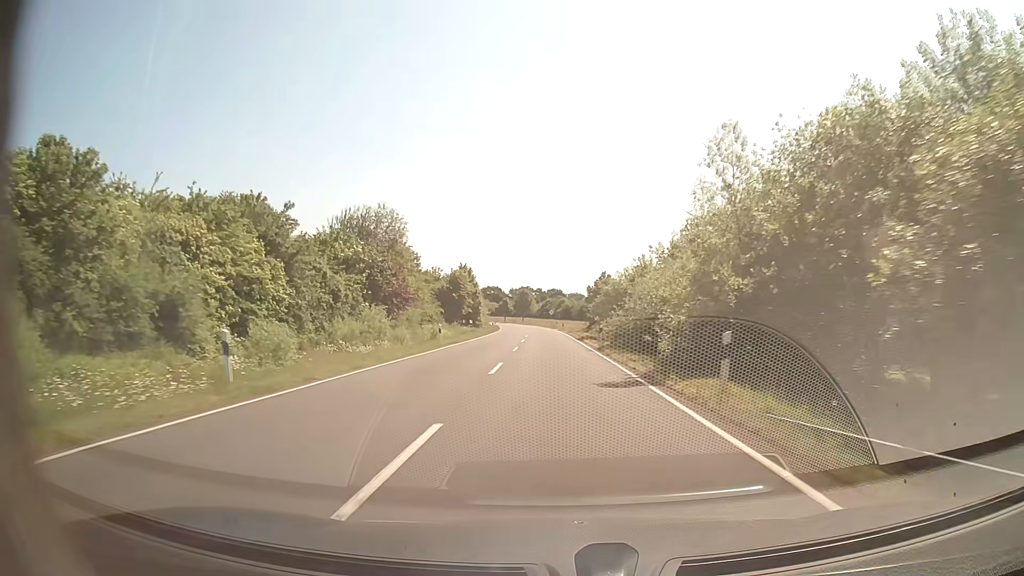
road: secondary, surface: asphalt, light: Day
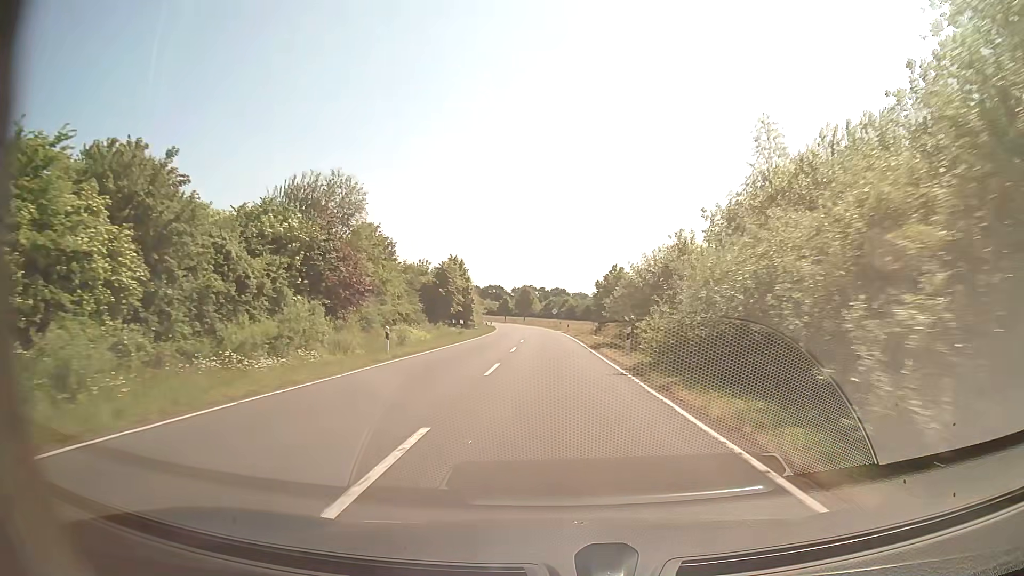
(-0.1, +12.3) m; 0°
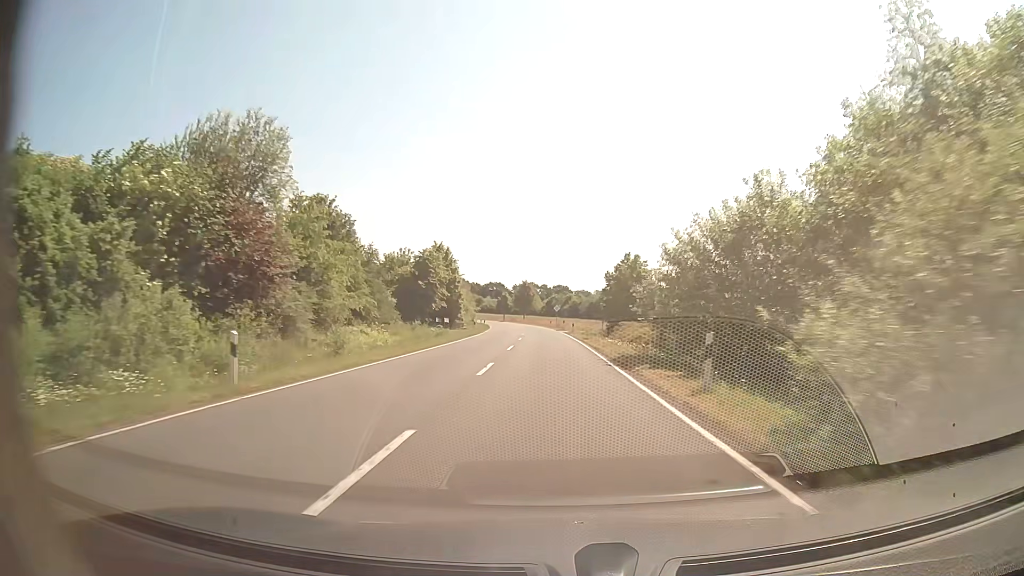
(0.0, +12.5) m; 0°
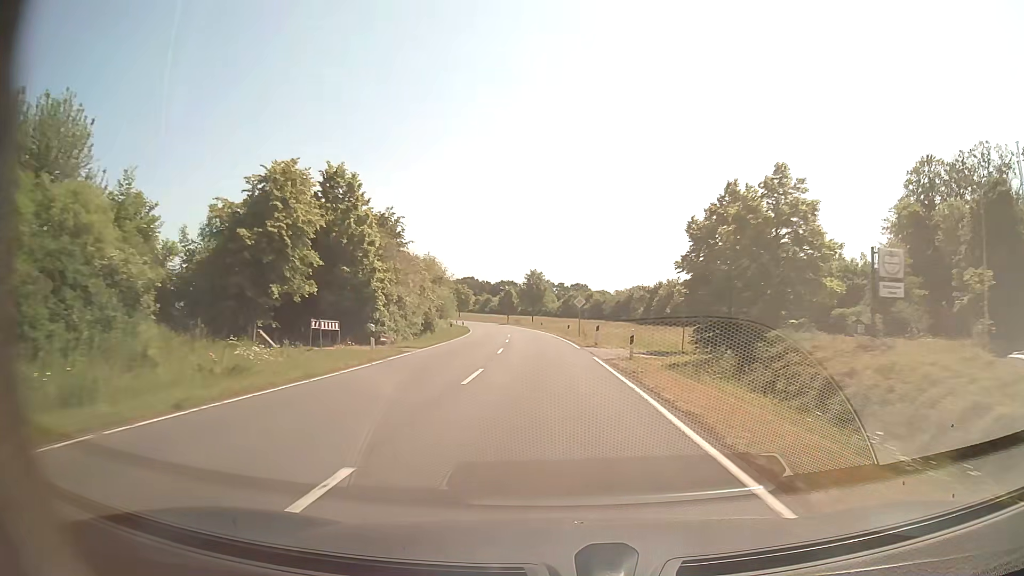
(-0.3, +38.2) m; -1°
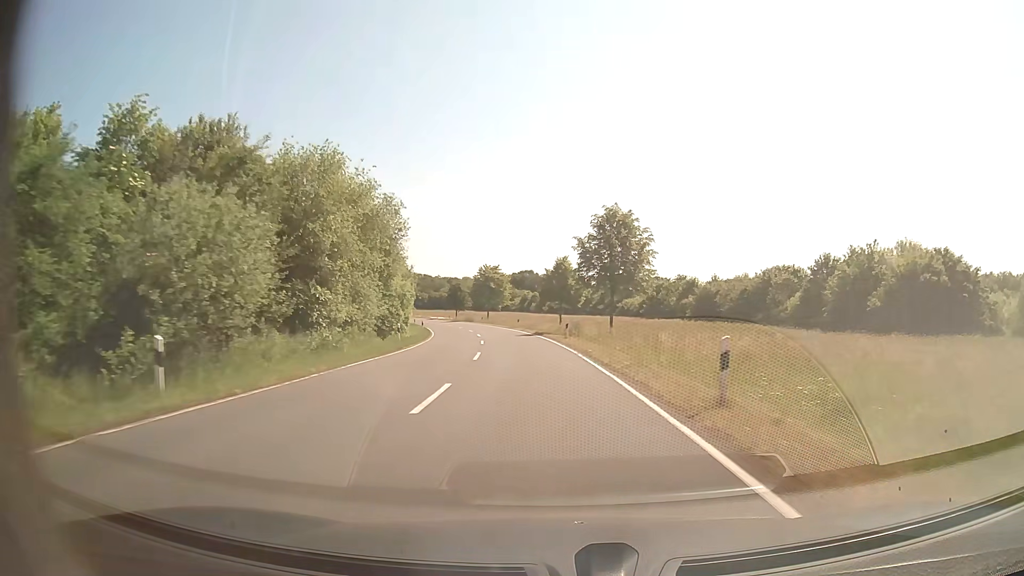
(-2.9, +65.1) m; -6°
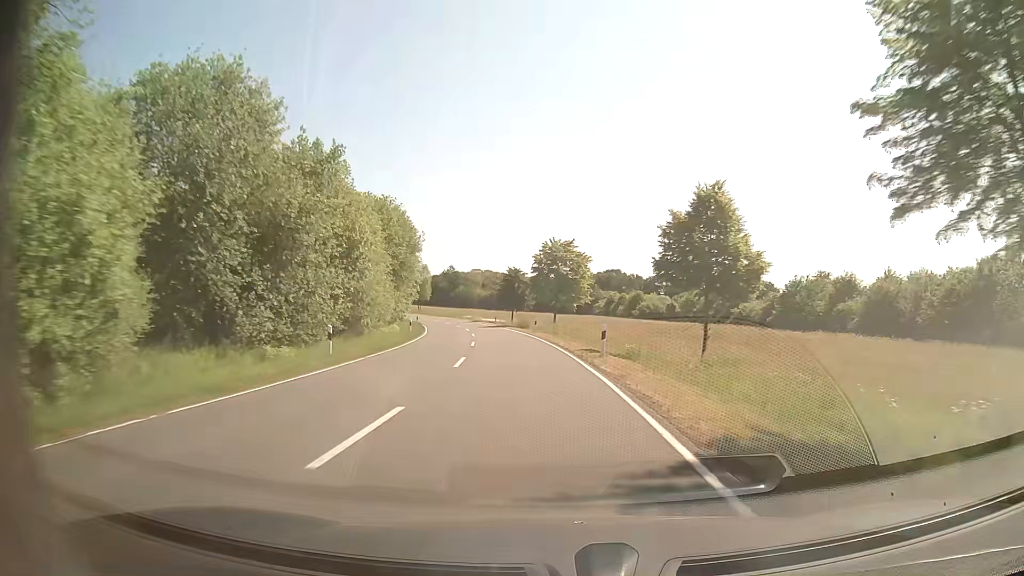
(-2.2, +39.8) m; -7°
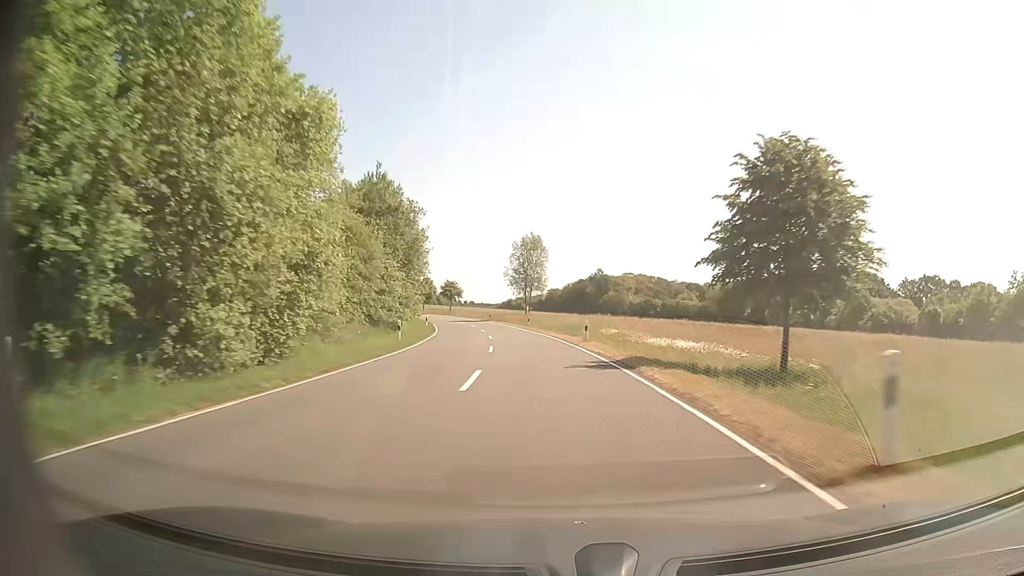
(-8.1, +66.4) m; -13°
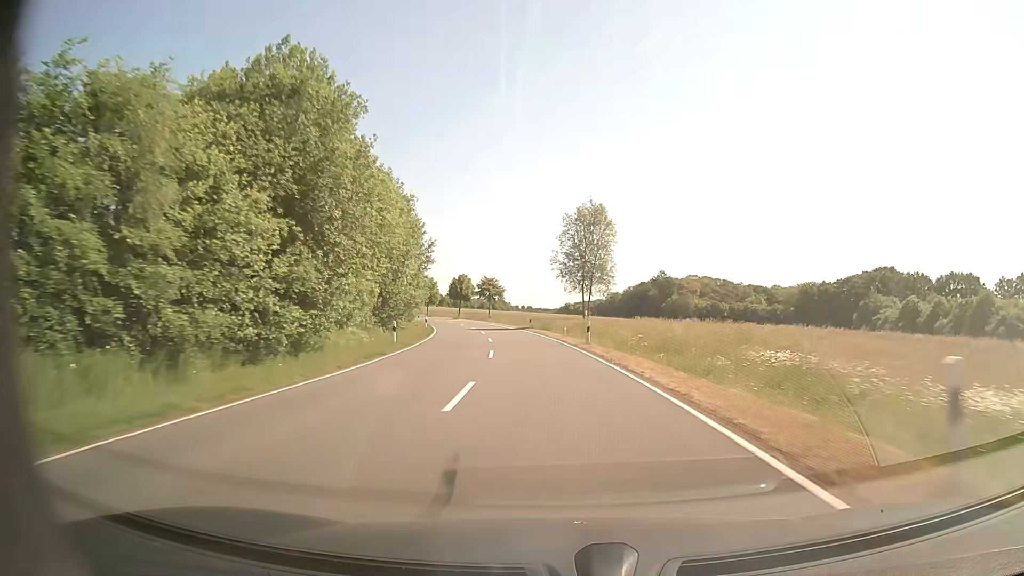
(-1.0, +26.8) m; -5°
(0, +10) (-1, +20) (-2, +30) (-3, +40) (-4, +50) (-6, +60) (-8, +69) (-10, +79) (-13, +89) (-16, +98) m
